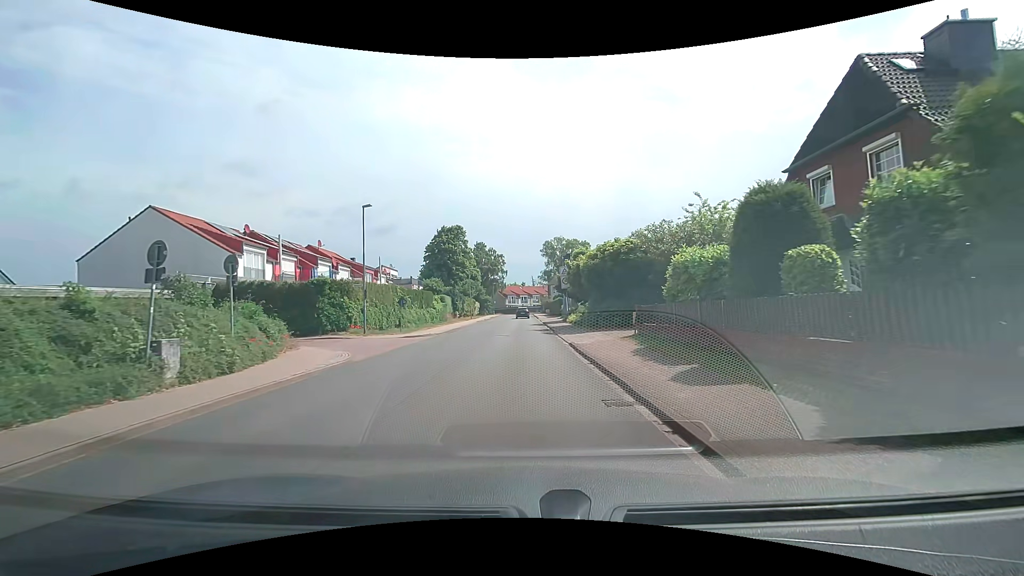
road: unclassified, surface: asphalt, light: Day
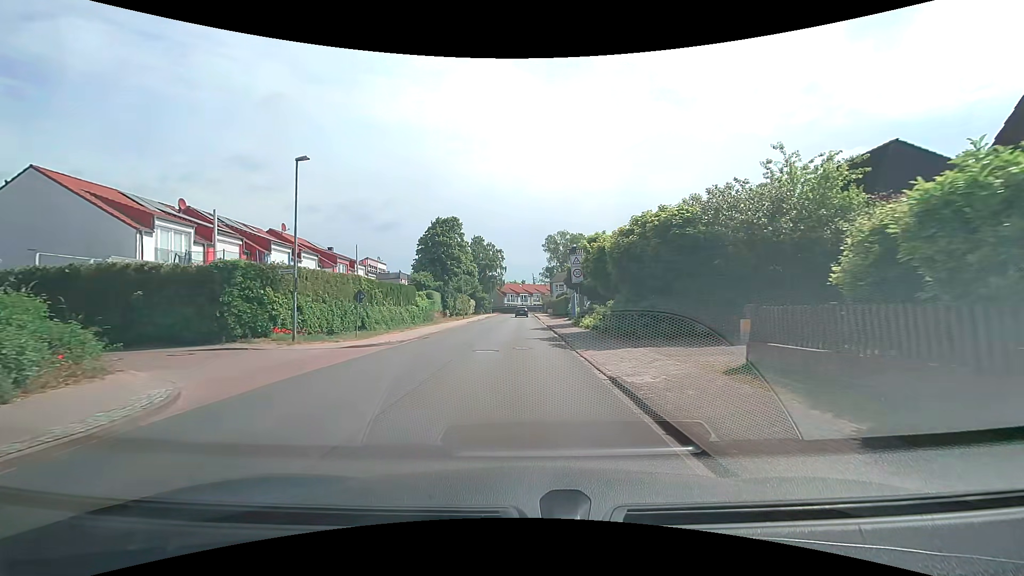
(-0.1, +9.0) m; +1°
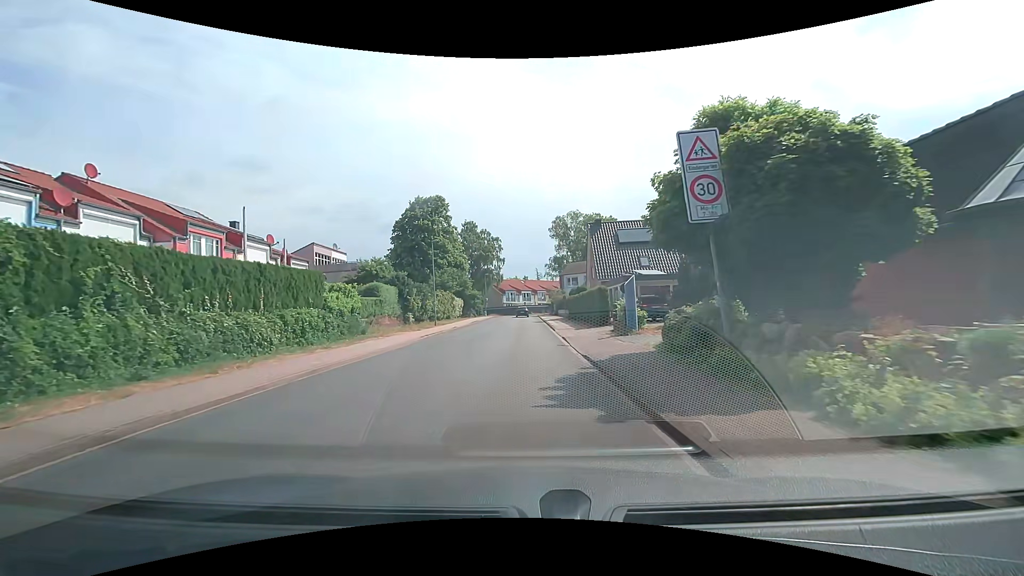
(-0.3, +22.4) m; -2°
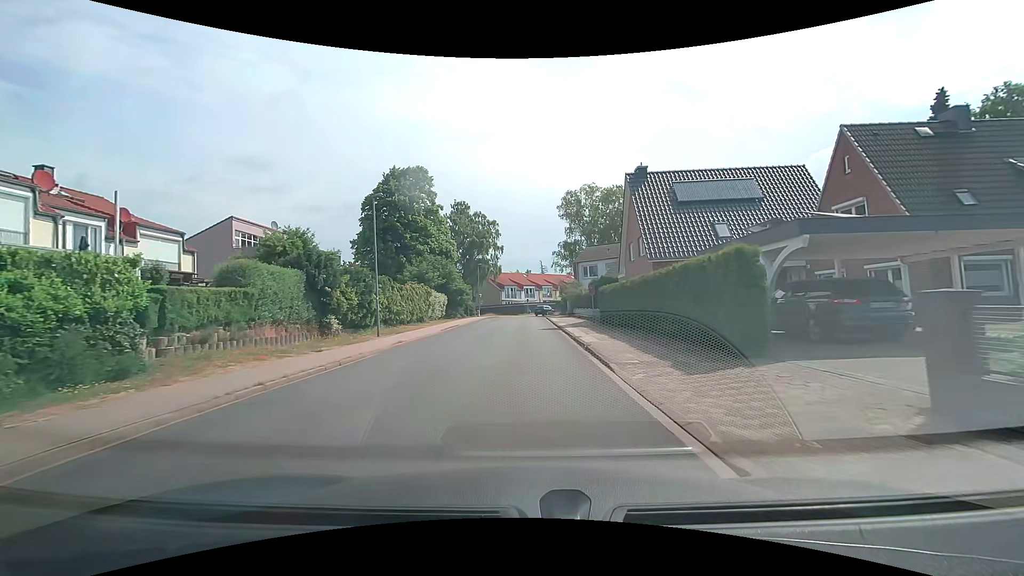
(+0.1, +17.9) m; 0°
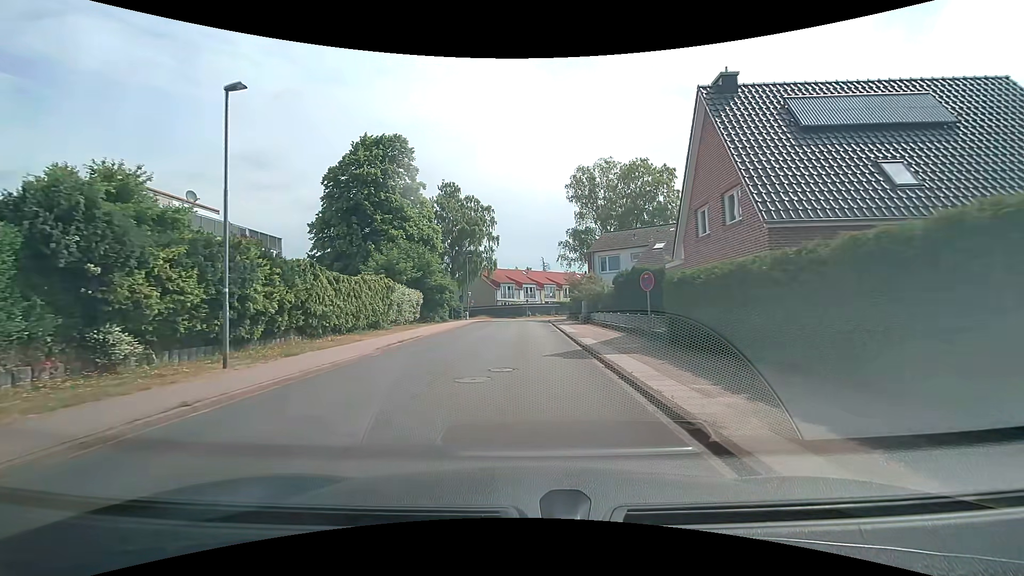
(+0.1, +13.5) m; +1°
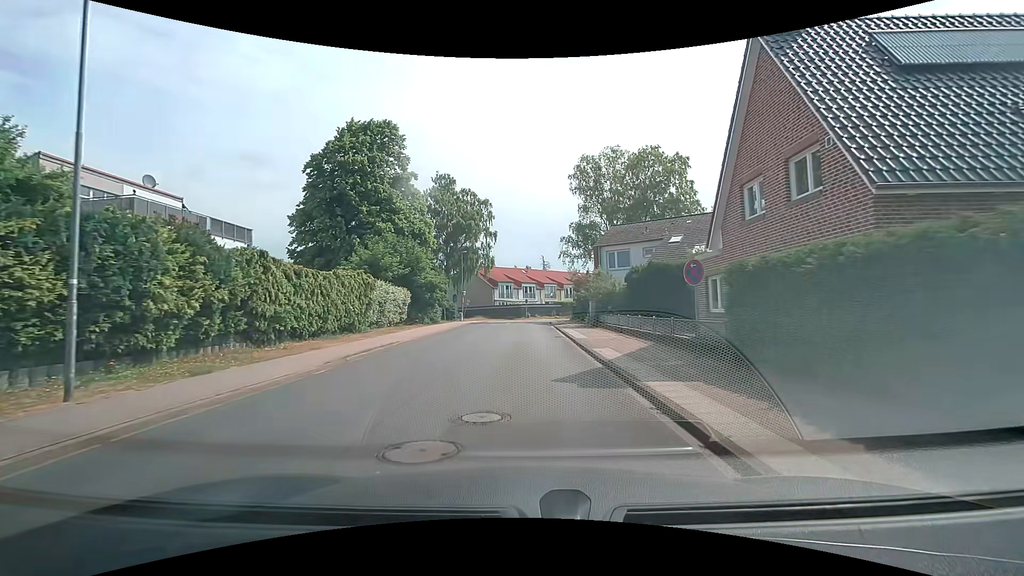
(0.0, +4.5) m; 0°
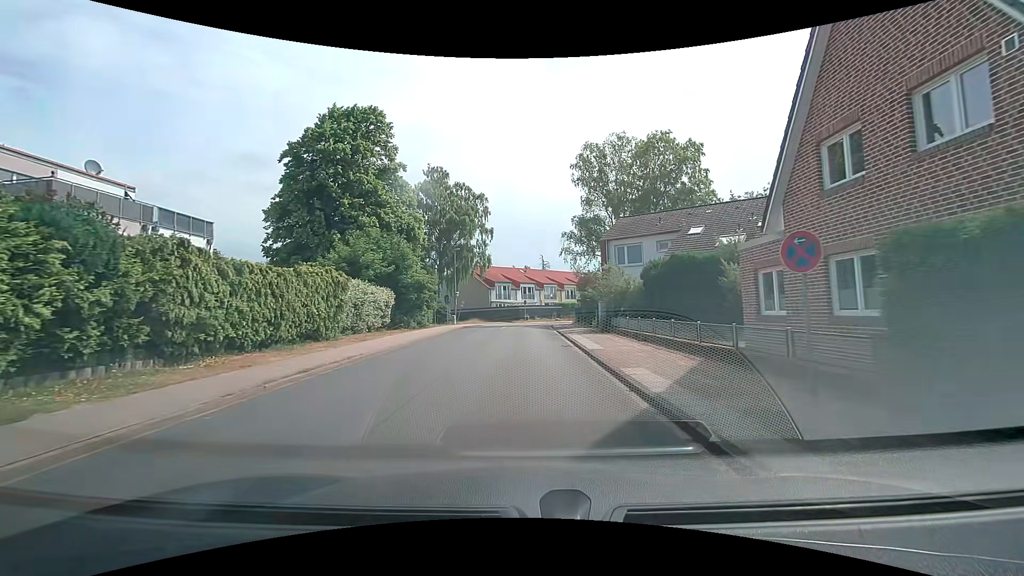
(0.0, +4.5) m; 0°
